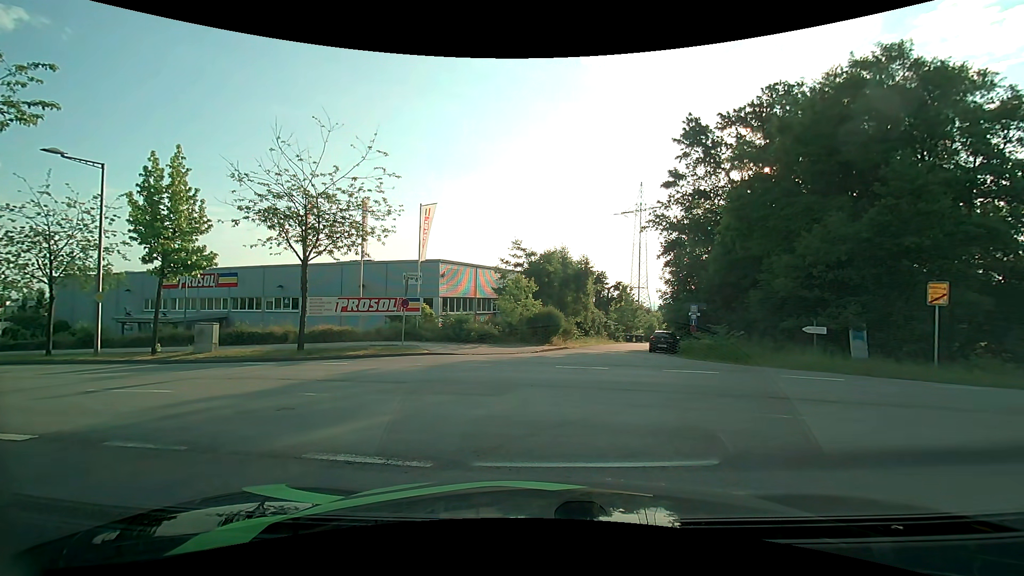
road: residential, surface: asphalt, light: Day
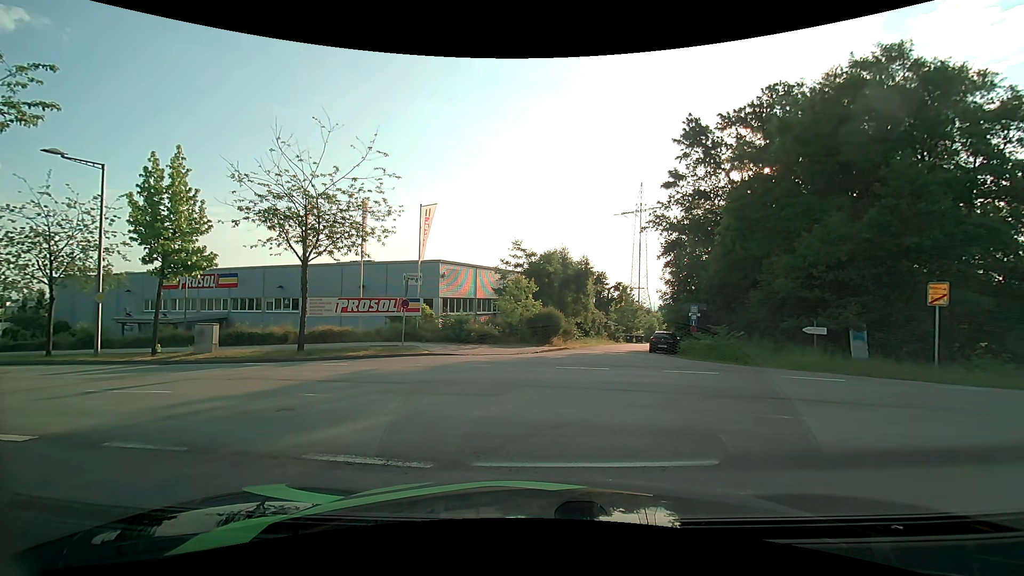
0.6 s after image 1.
(0.0, 0.0) m; 0°
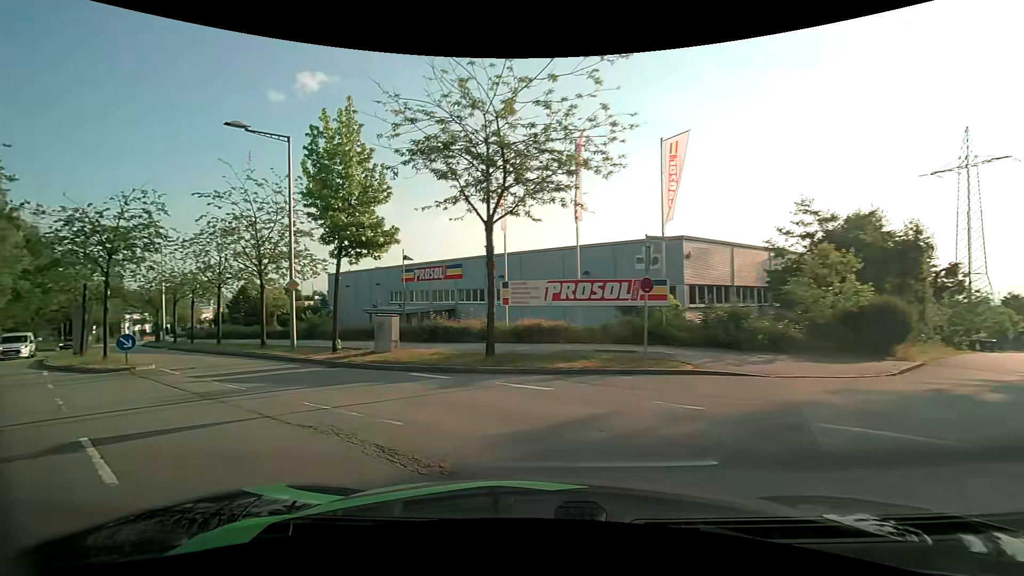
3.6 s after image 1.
(-1.9, +9.0) m; -26°
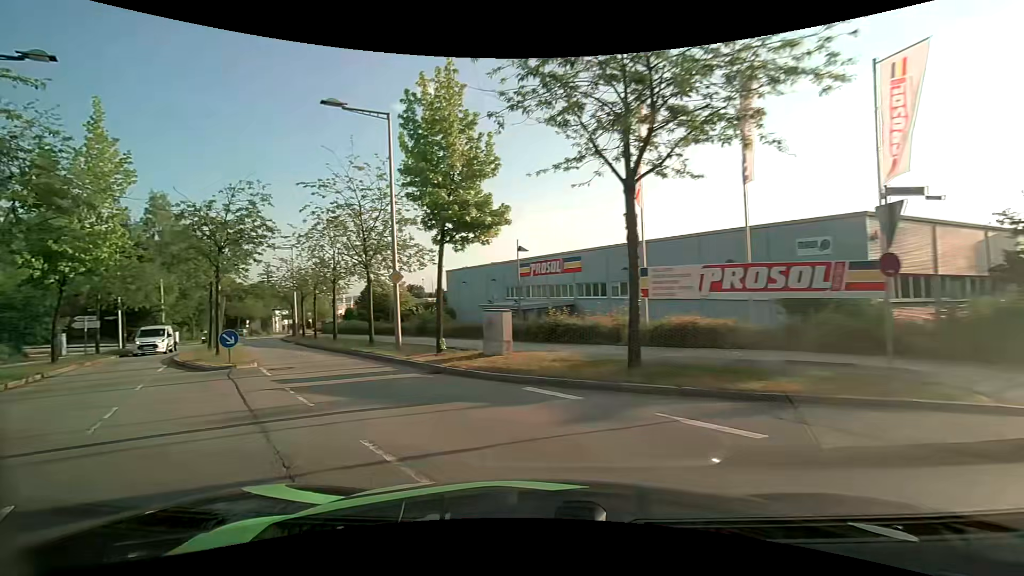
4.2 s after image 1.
(-0.4, +3.6) m; -13°
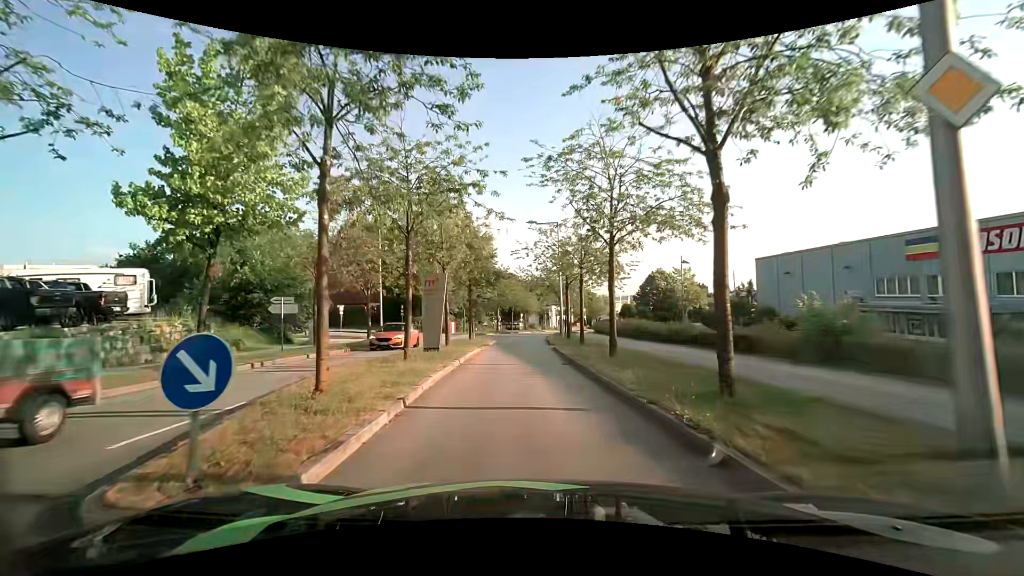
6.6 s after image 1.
(-5.2, +14.2) m; -32°
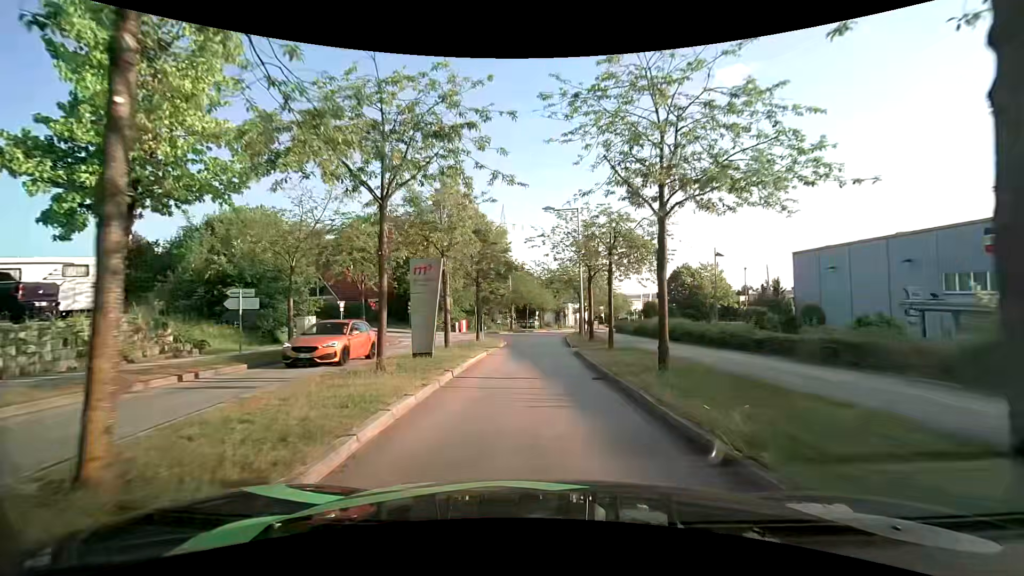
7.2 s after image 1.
(-0.1, +4.2) m; -2°
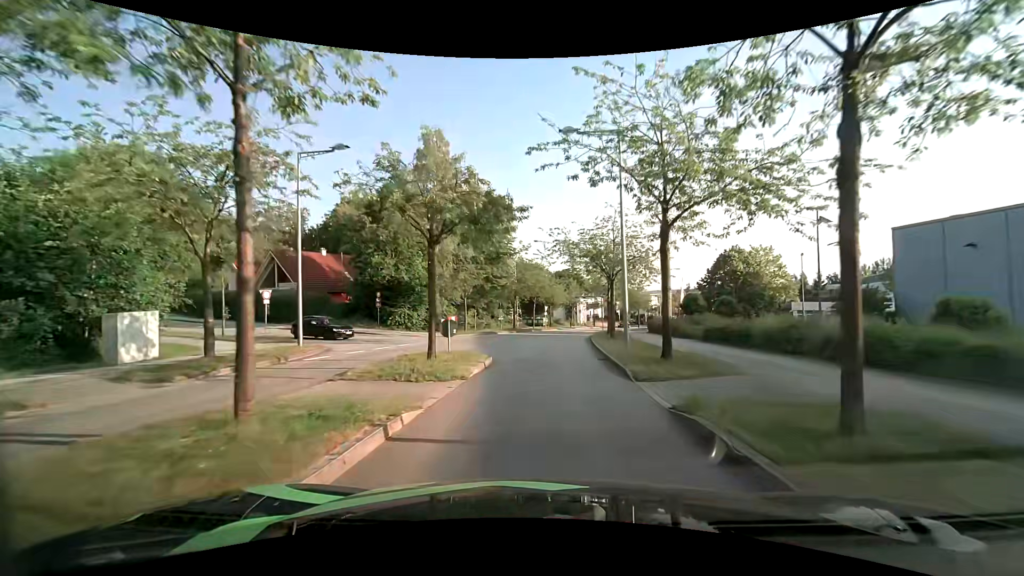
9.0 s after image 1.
(-0.3, +14.1) m; -1°
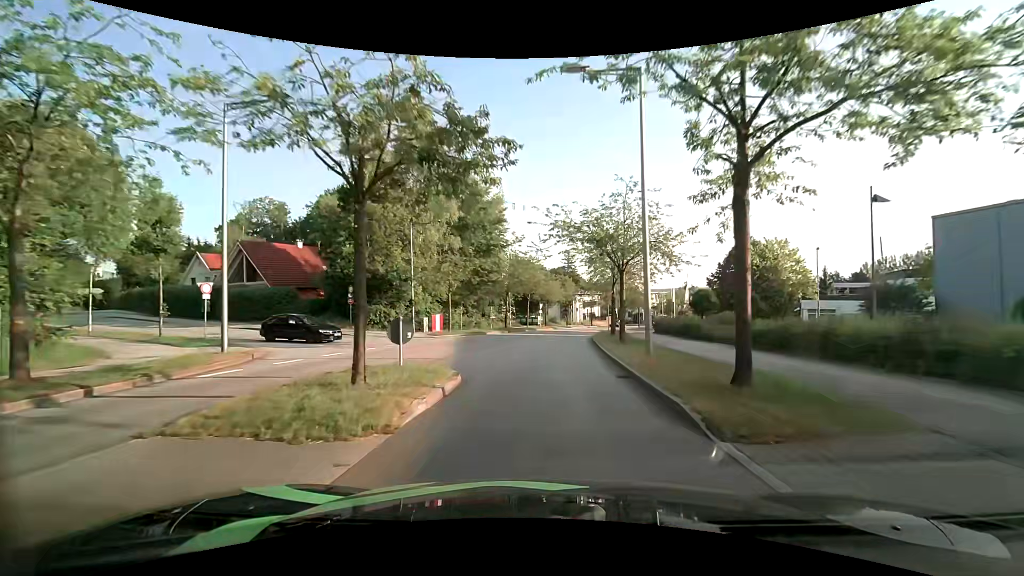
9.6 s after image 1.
(0.0, +5.1) m; 0°
(0, +10) (+1, +20) (+2, +30) (+3, +40) (+5, +50) (+9, +58) (+19, +60) (+29, +58) (+38, +55) (+48, +52) m
